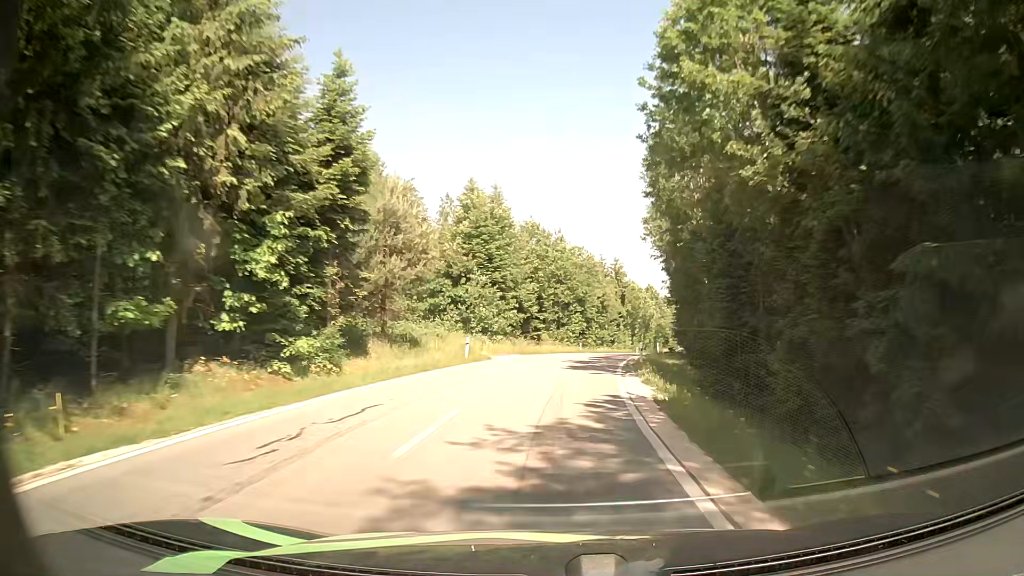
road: tertiary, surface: asphalt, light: Day
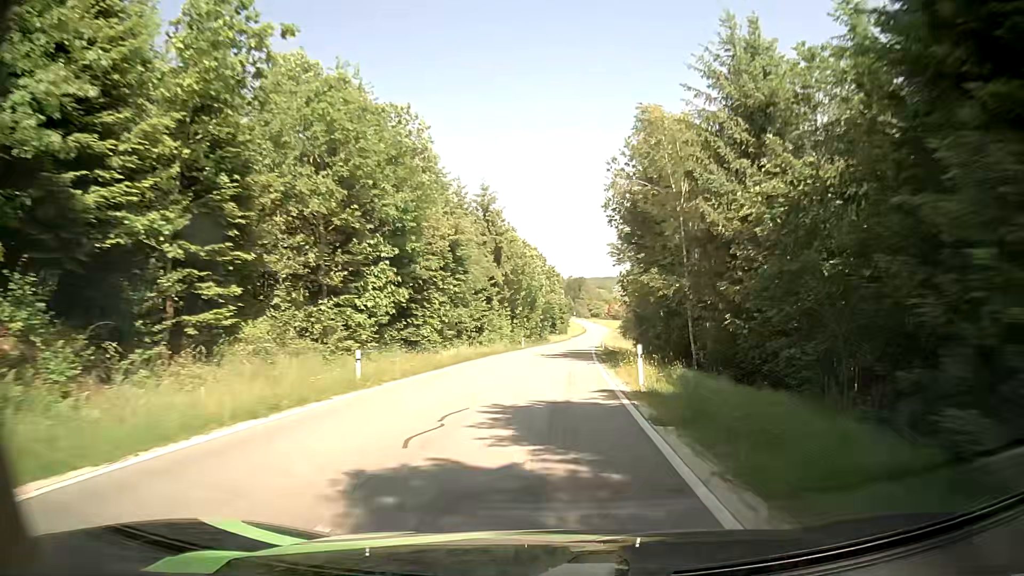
(+4.1, +42.6) m; +11°
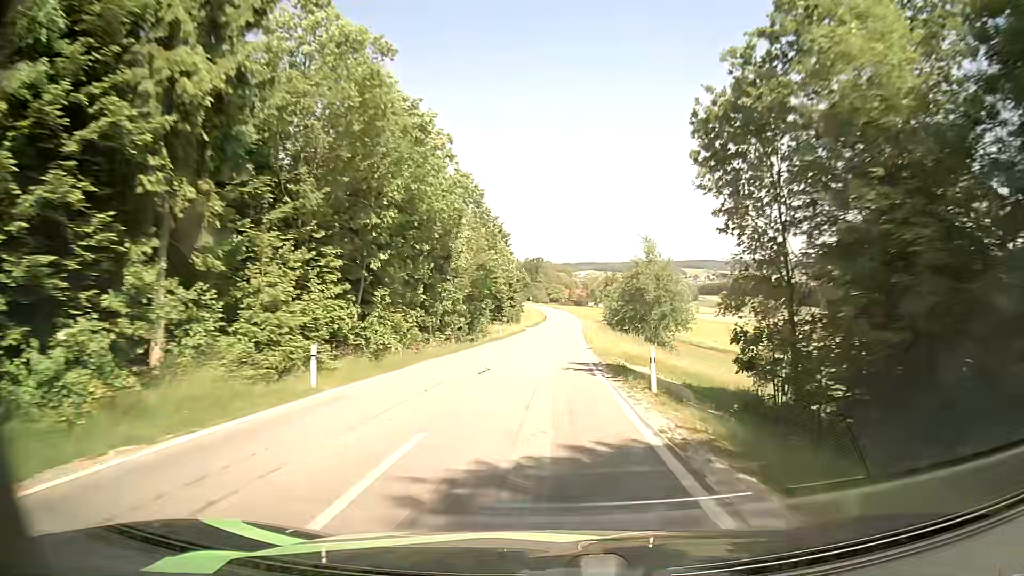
(+2.0, +45.2) m; +4°
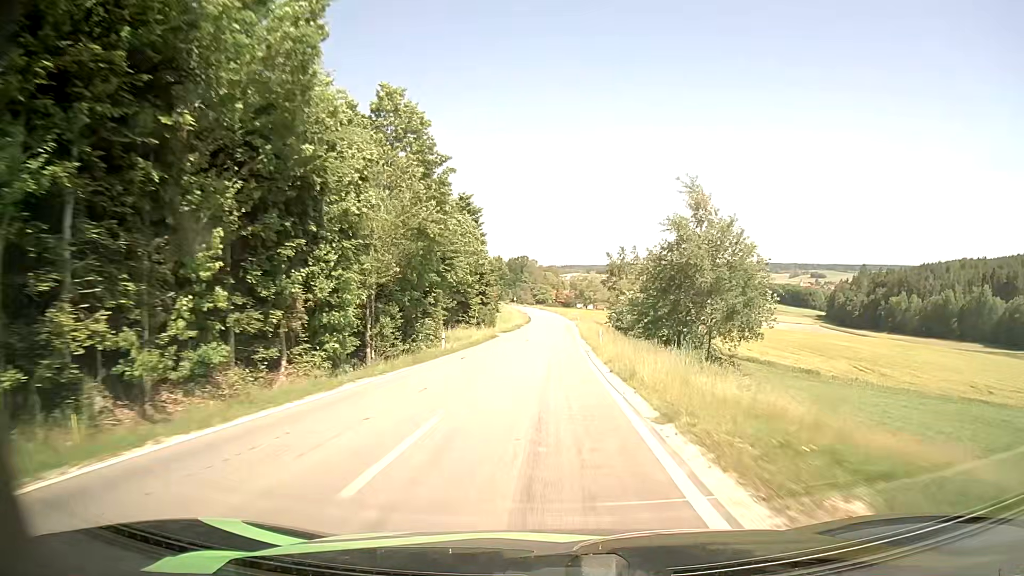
(+0.2, +23.5) m; +1°
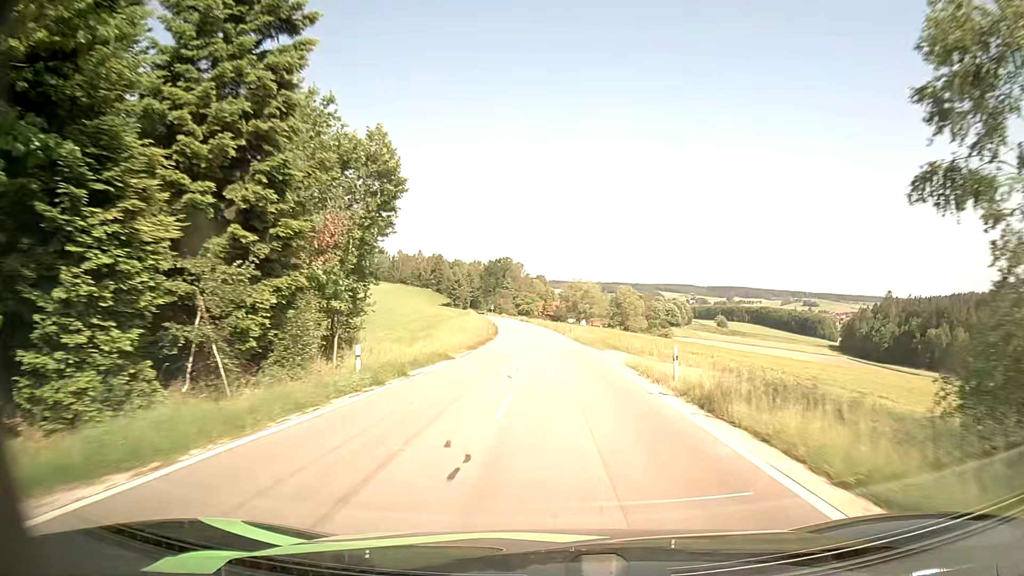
(+0.4, +57.2) m; +1°
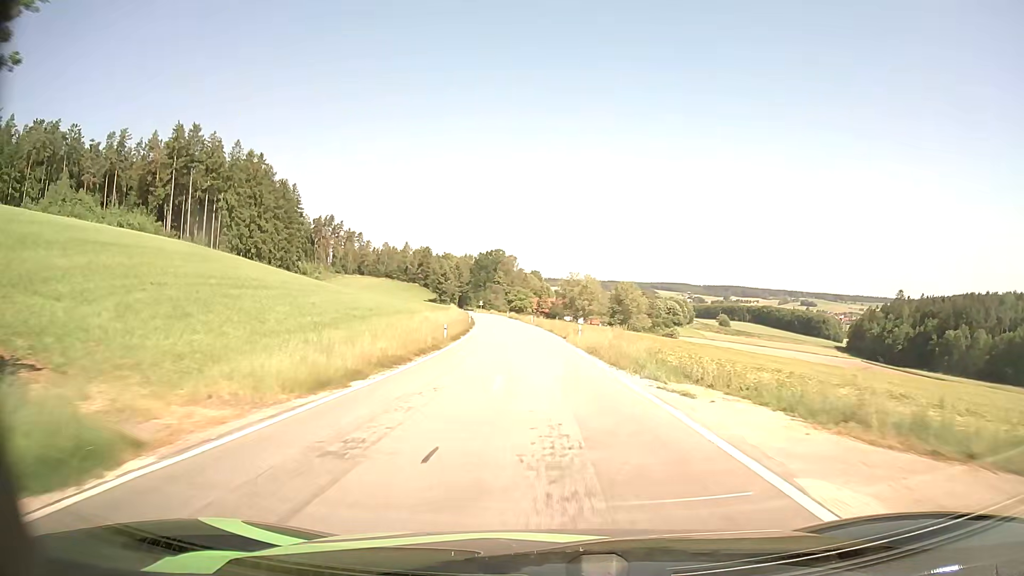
(+0.3, +21.6) m; +1°
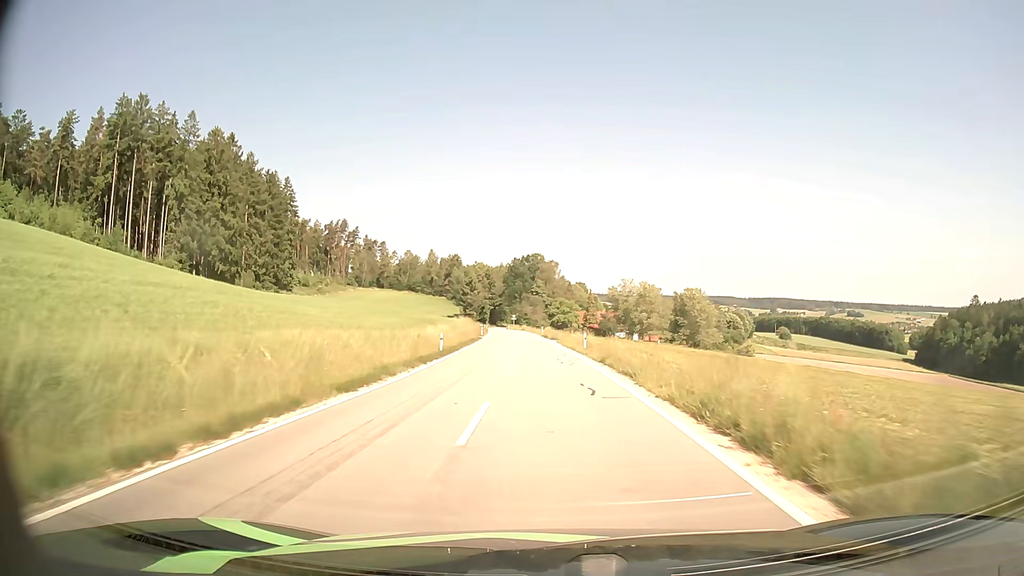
(-1.3, +41.9) m; -4°
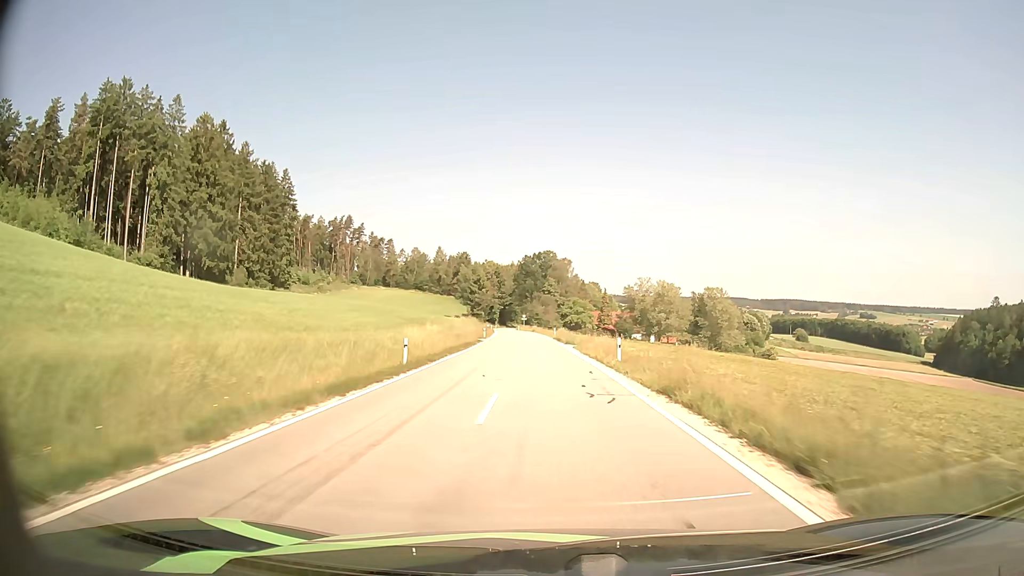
(-0.1, +10.6) m; -1°
(0, +10) (0, +20) (0, +30) (-1, +40) (-1, +50) (-1, +60) (-2, +70) (-2, +80) (-3, +90) (-4, +100) m
